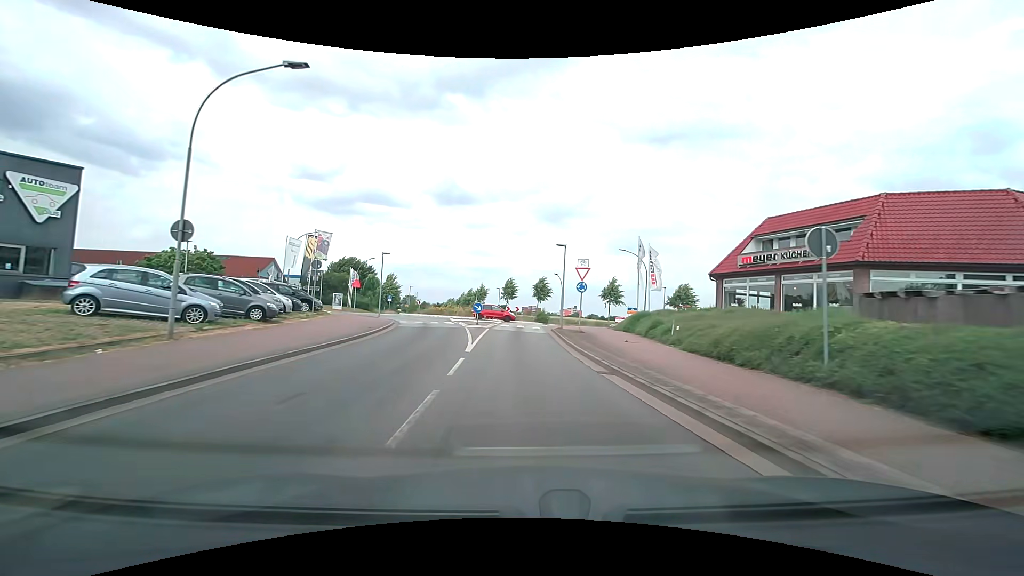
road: tertiary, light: Day
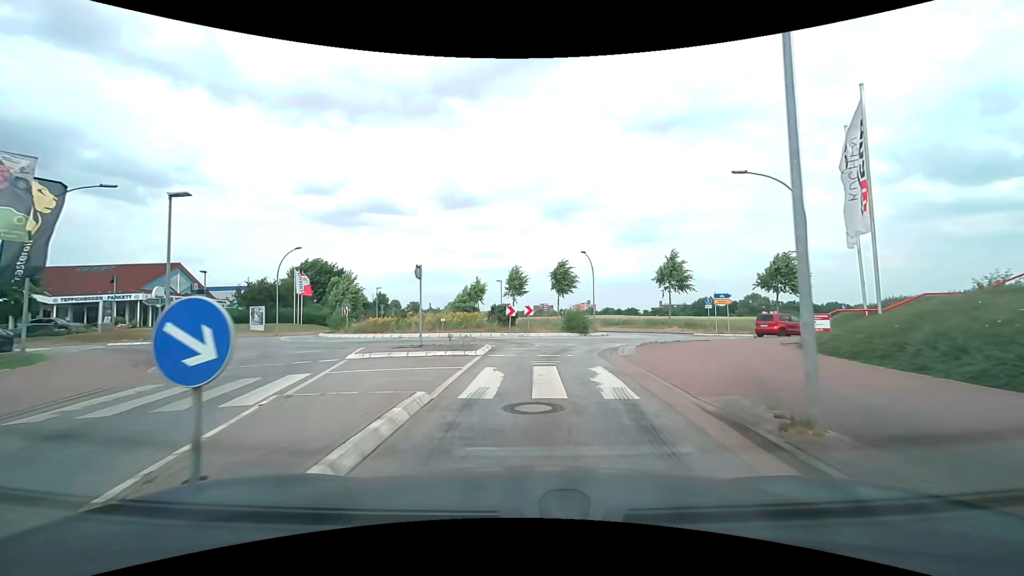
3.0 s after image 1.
(-0.3, +24.9) m; -1°
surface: asphalt
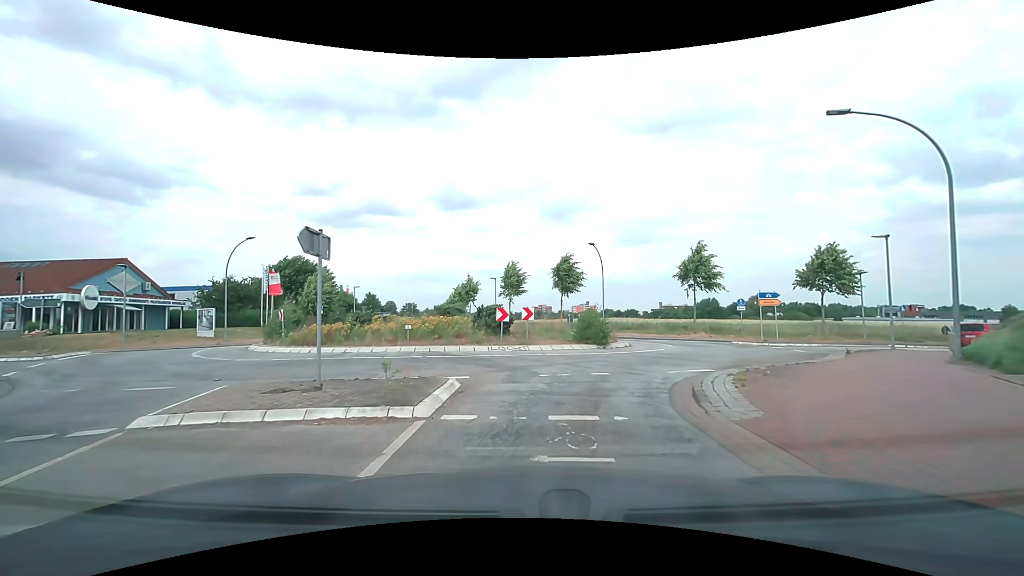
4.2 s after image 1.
(0.0, +7.5) m; 0°
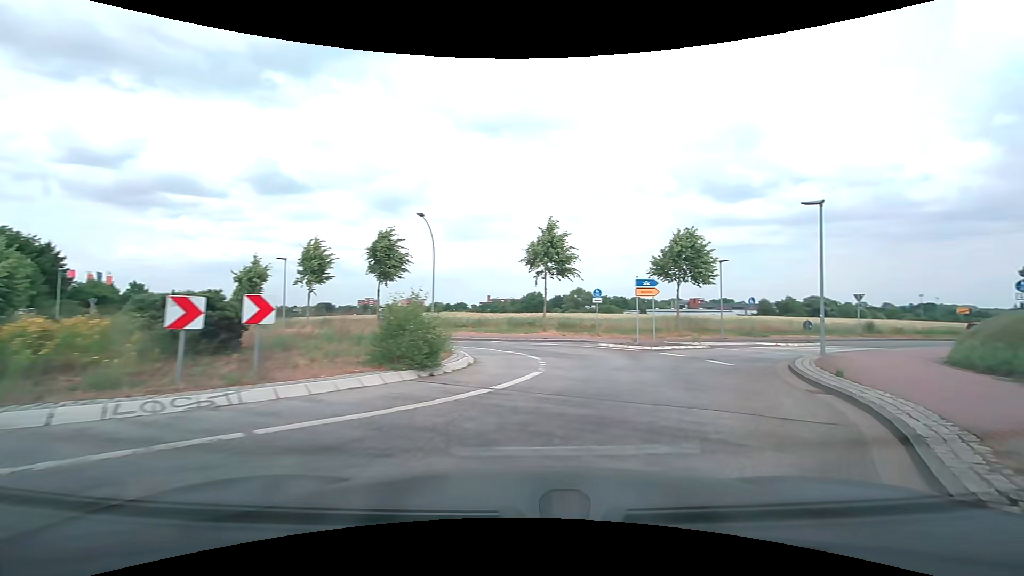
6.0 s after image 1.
(+0.9, +10.4) m; +19°
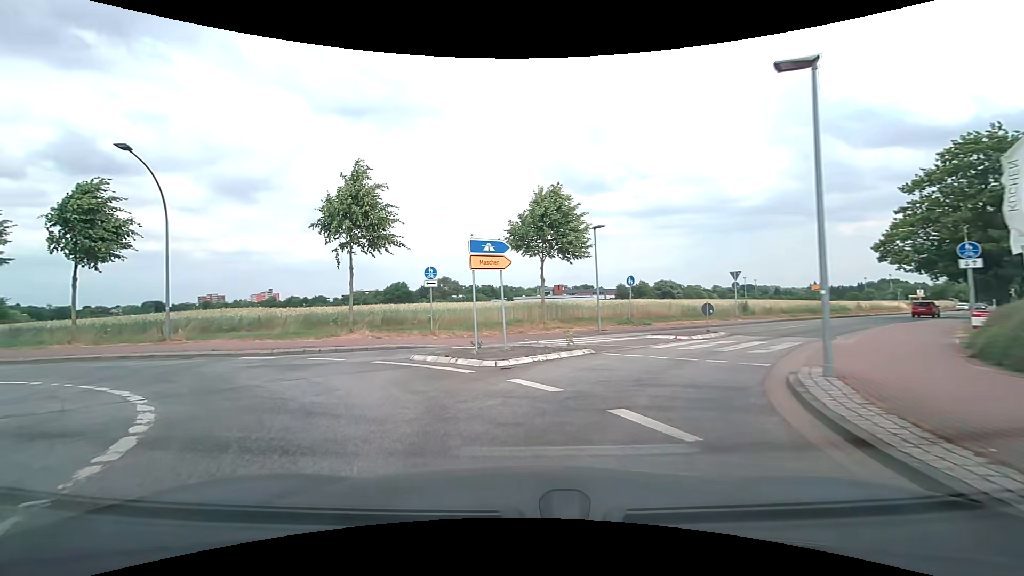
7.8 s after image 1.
(+2.7, +10.3) m; +16°
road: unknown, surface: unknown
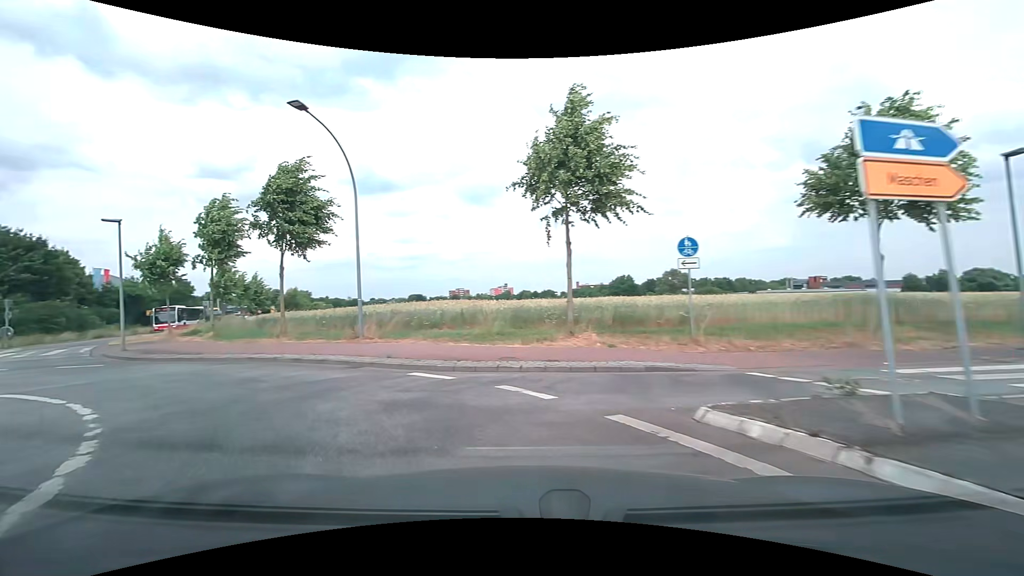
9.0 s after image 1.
(-1.5, +7.5) m; -25°
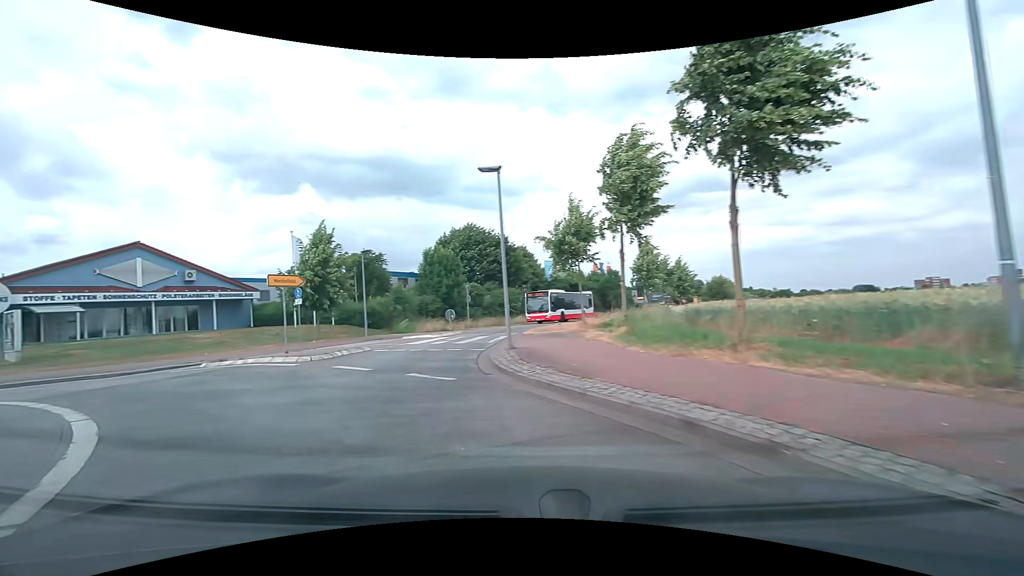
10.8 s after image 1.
(-4.3, +10.4) m; -45°
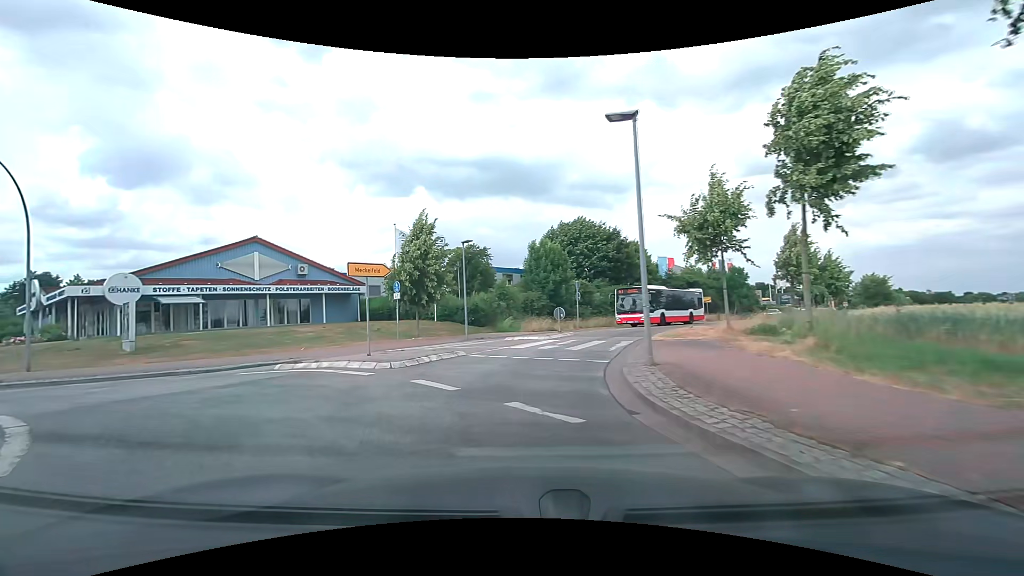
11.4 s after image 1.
(-0.5, +3.7) m; -13°
(0, +10) (+2, +20) (+6, +29) (+11, +37) (+17, +45) (+23, +53) (+29, +61) (+35, +69) (+41, +77) (+47, +85) m
